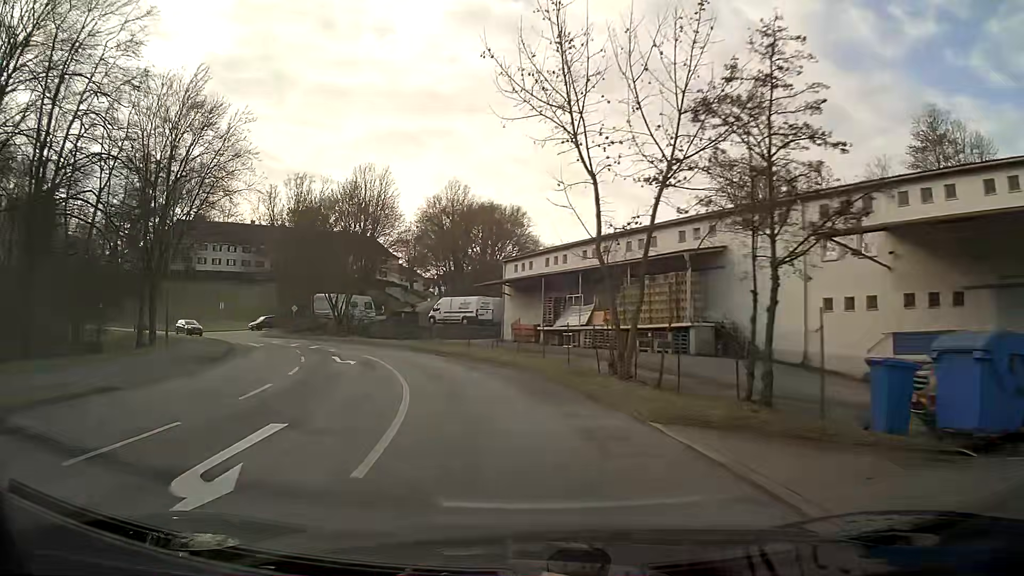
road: unclassified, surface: asphalt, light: Day
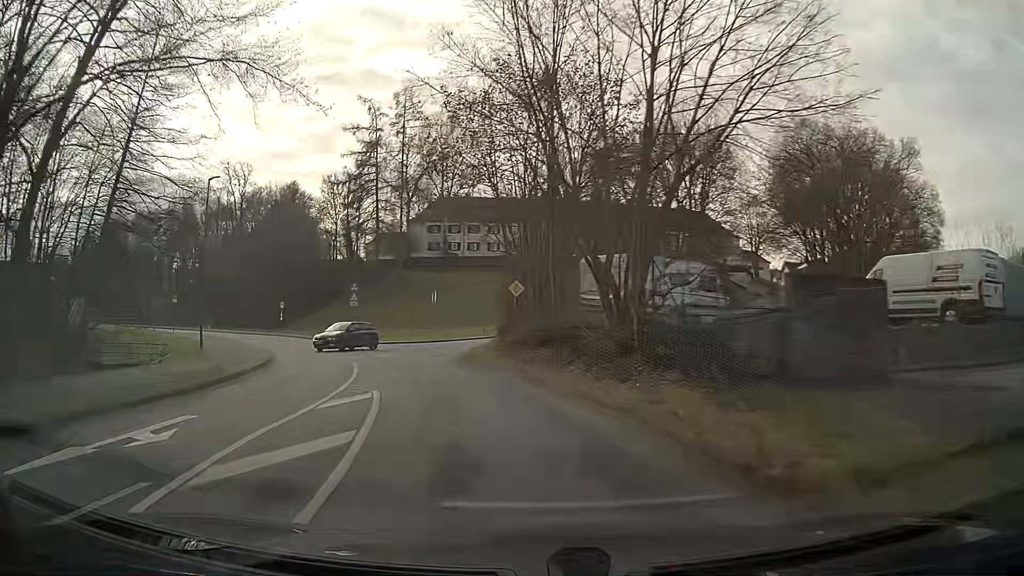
(-8.3, +34.2) m; -29°
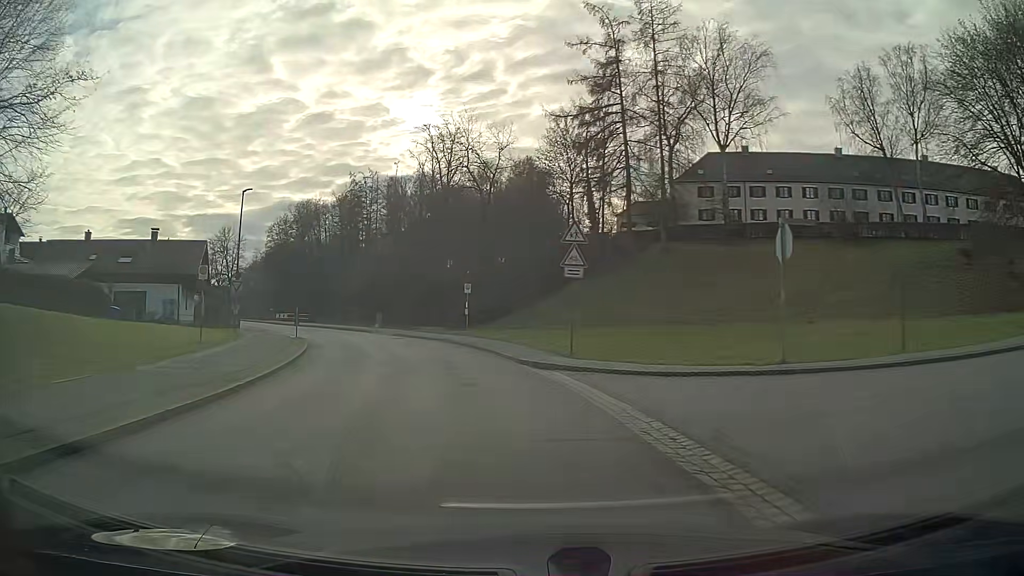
(-5.4, +27.6) m; -21°
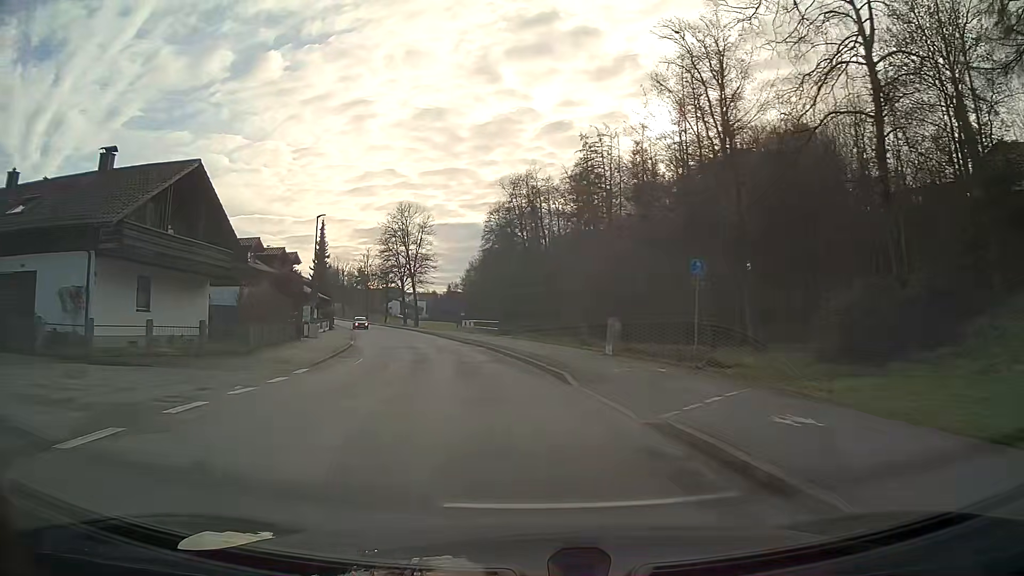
(-6.8, +34.8) m; -21°
(0, +10) (-2, +20) (-3, +30) (-5, +40) (-7, +49) (-10, +59) (-13, +69) (-16, +78) (-19, +88) (-23, +97) m
